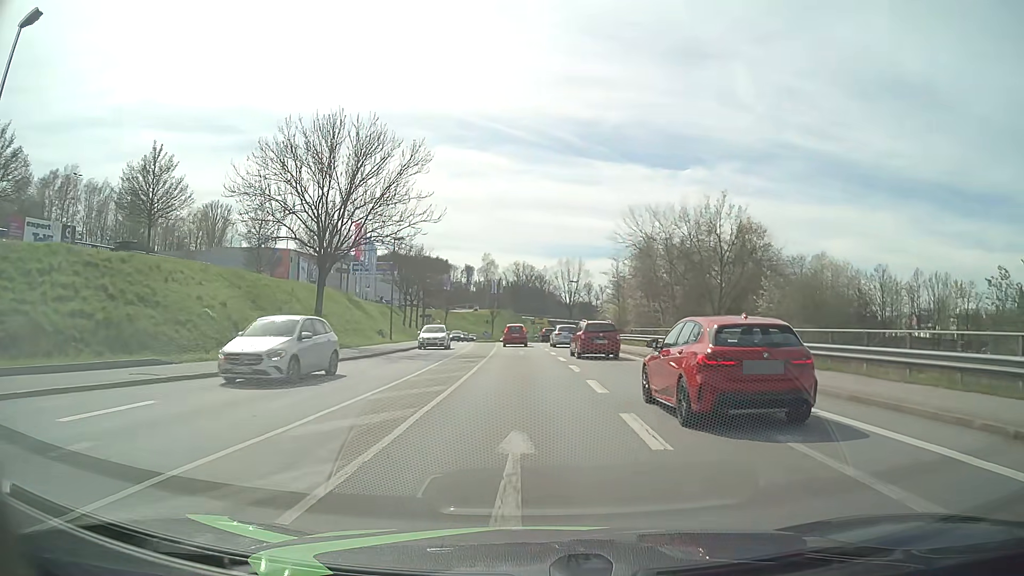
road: tertiary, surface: asphalt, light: Day
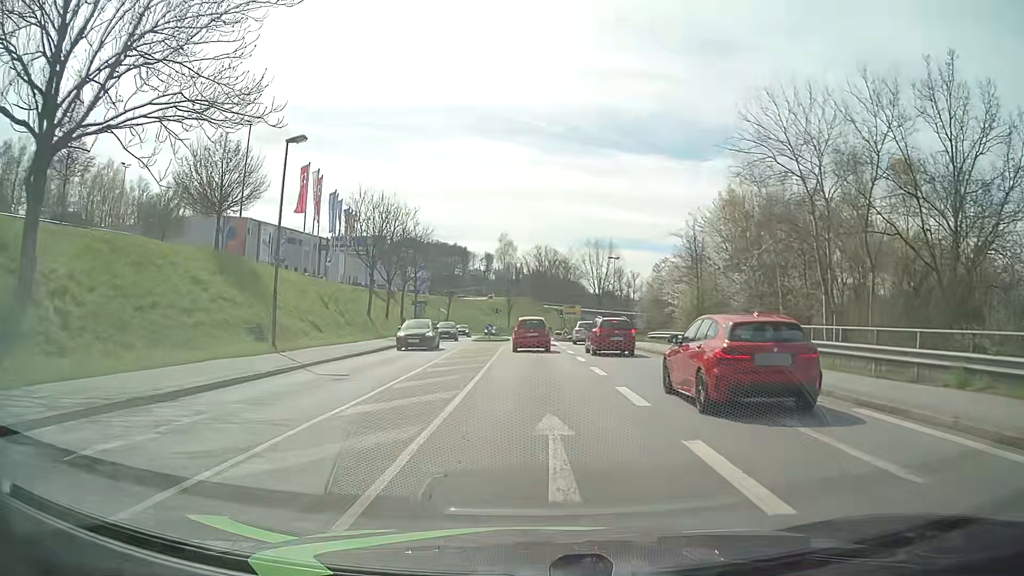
(-0.6, +26.4) m; -2°
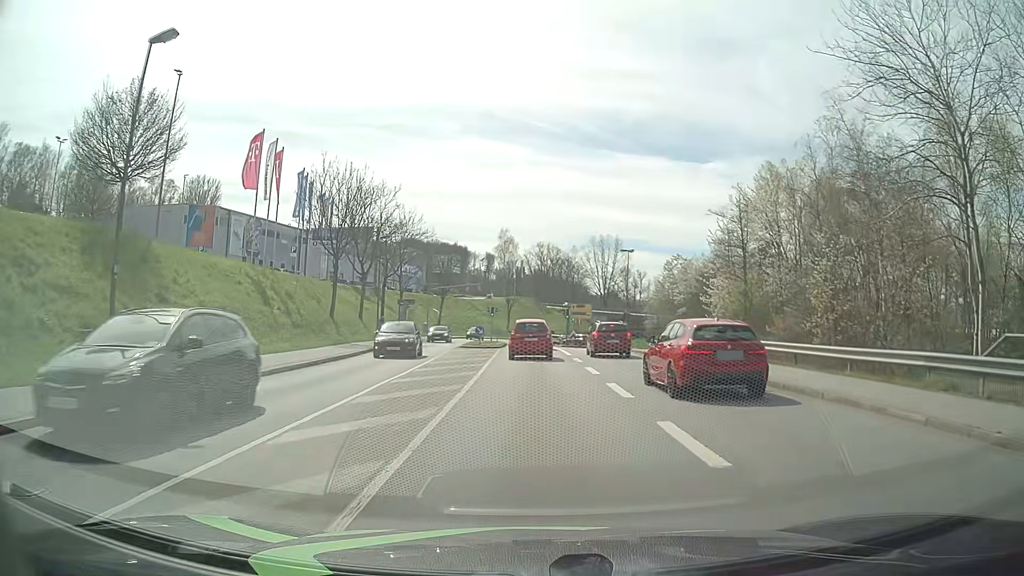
(0.0, +10.2) m; 0°
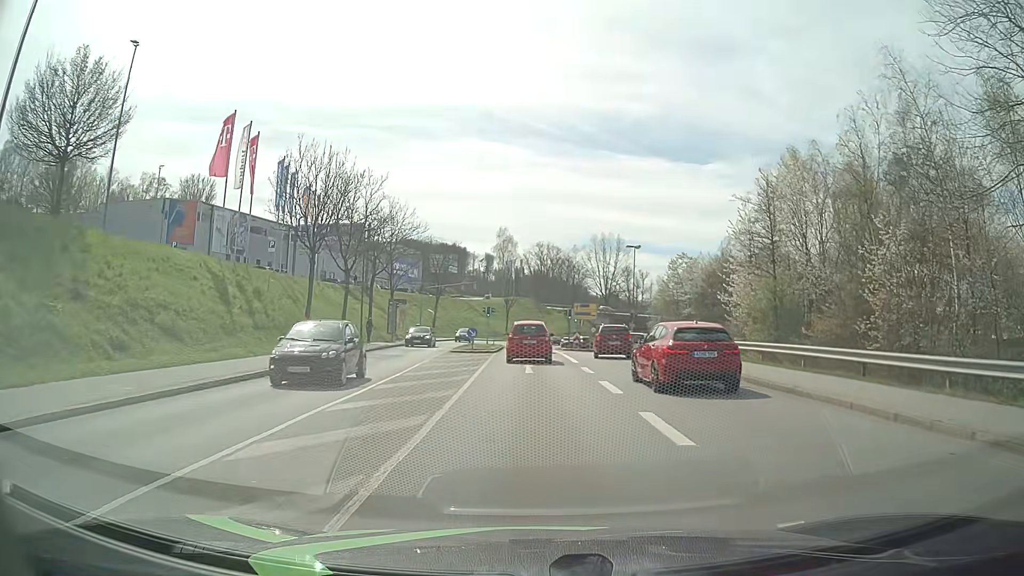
(0.0, +4.7) m; 0°
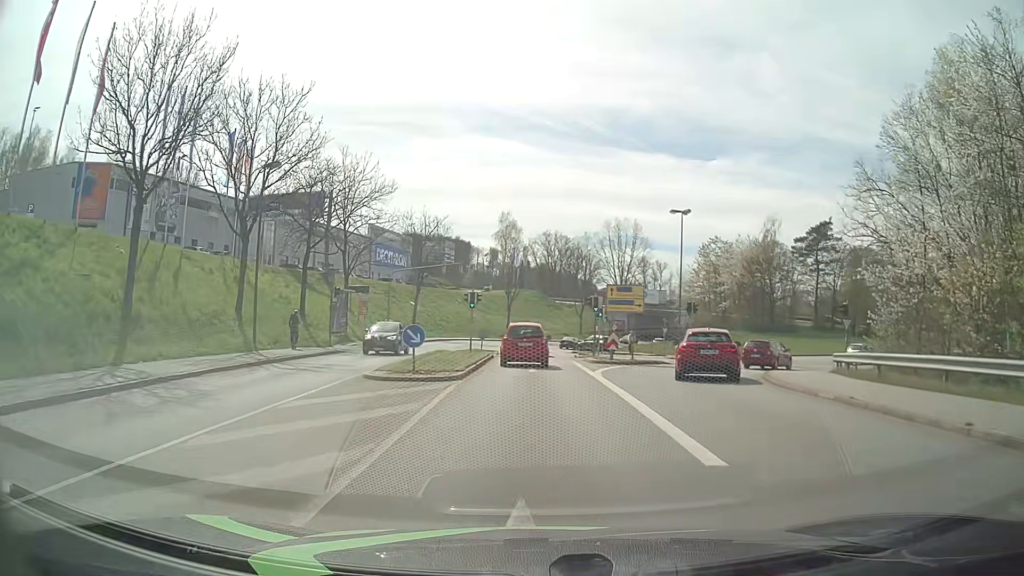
(+0.1, +19.2) m; 0°
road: primary_link
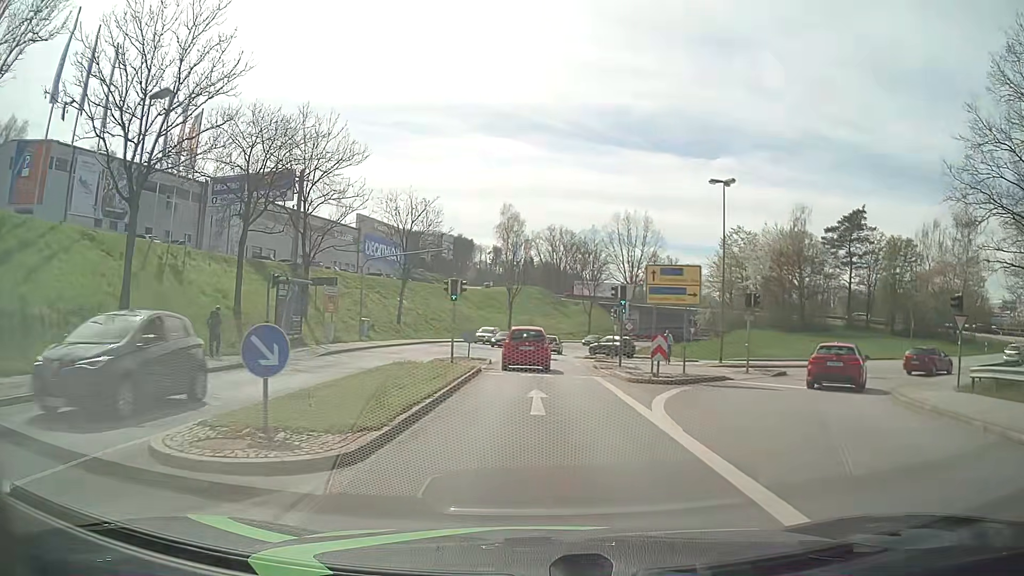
(0.0, +10.0) m; 0°
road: tertiary
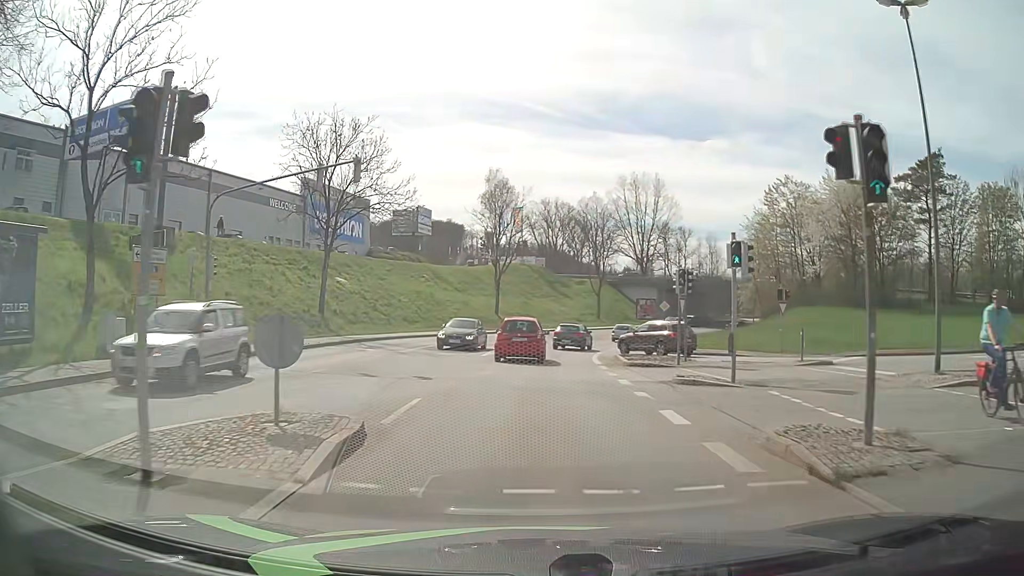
(+0.1, +21.7) m; +1°
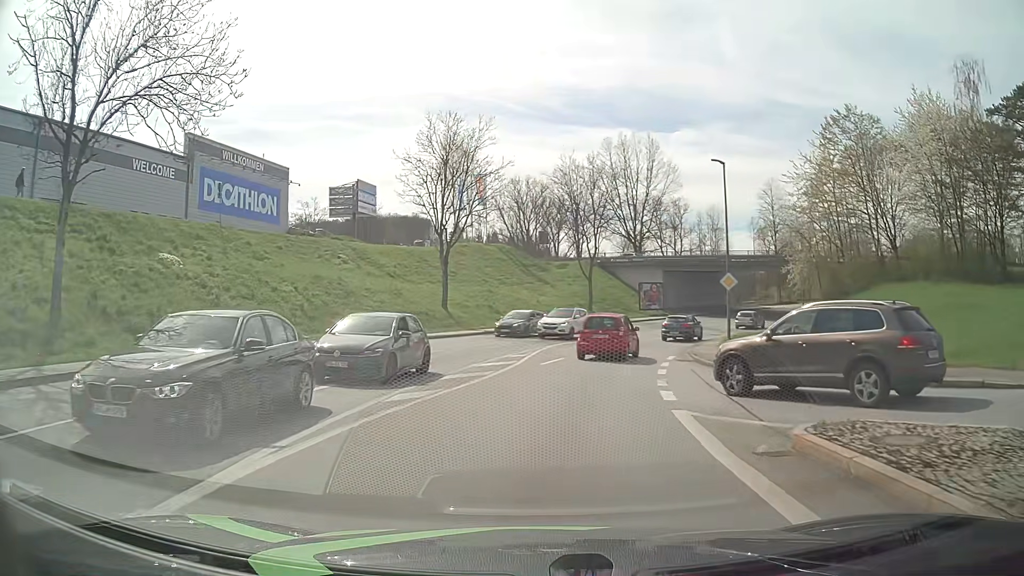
(+0.3, +22.8) m; +2°
